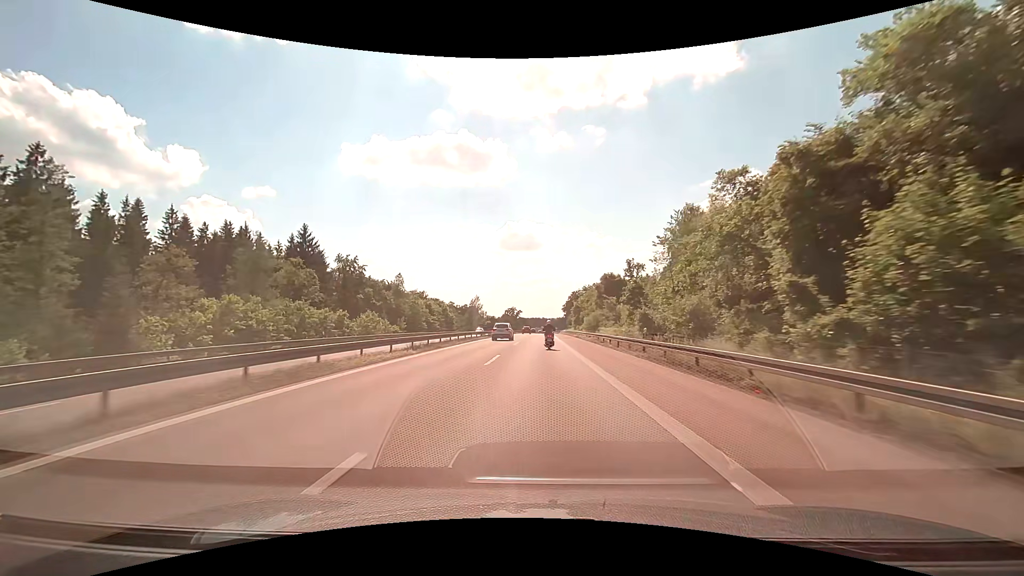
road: motorway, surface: asphalt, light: Day
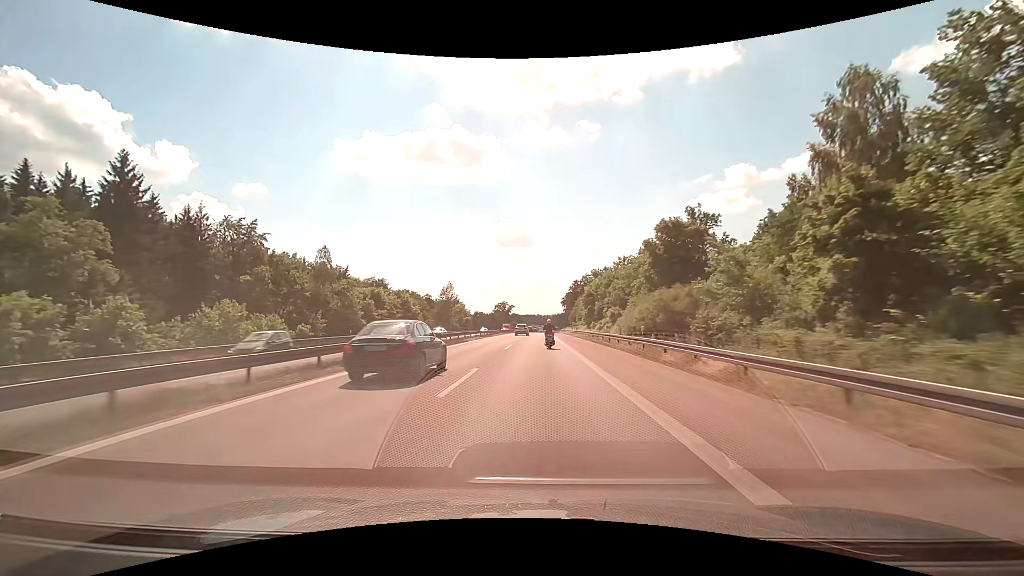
(+0.3, +43.7) m; +1°
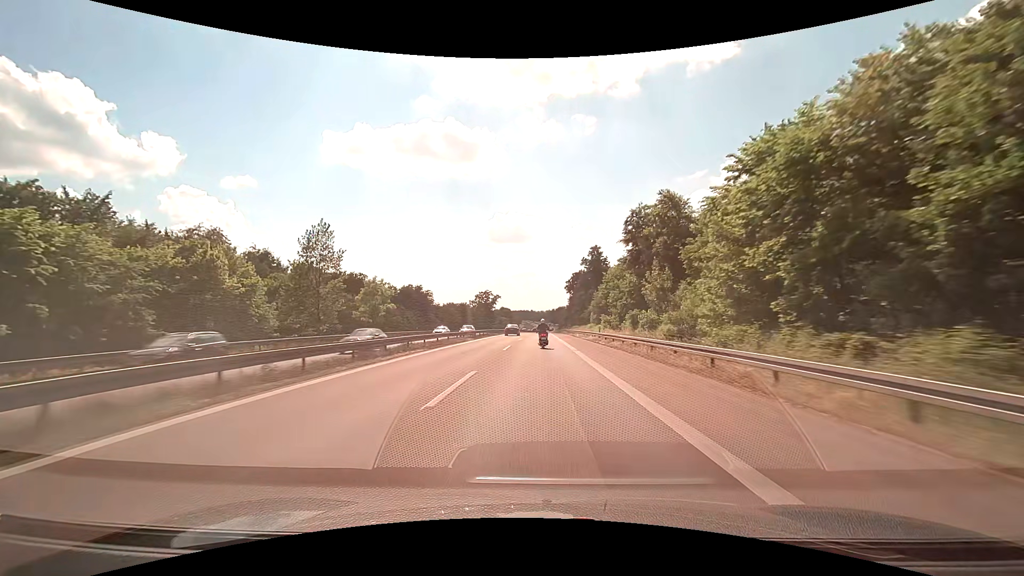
(+0.2, +73.2) m; +1°
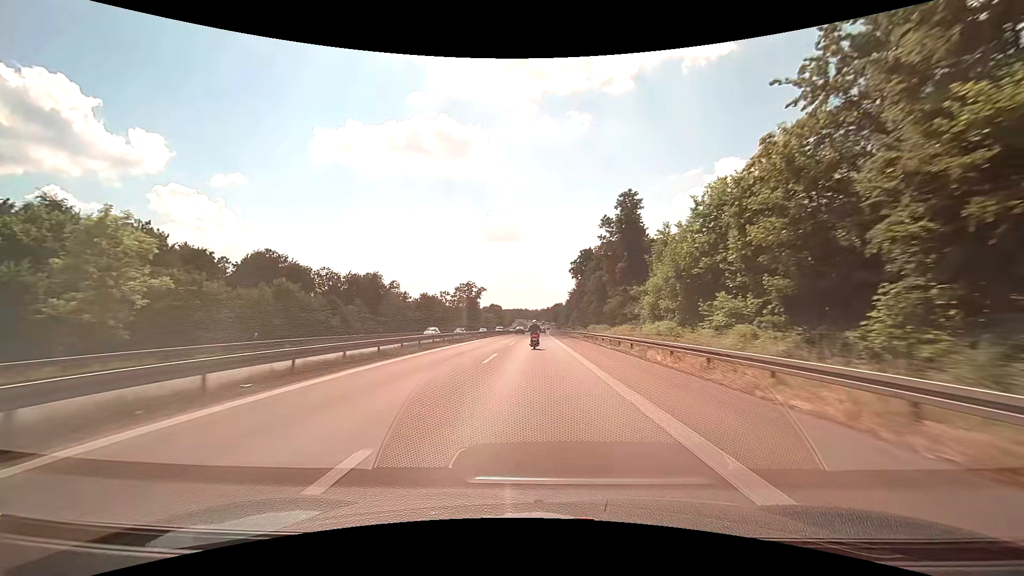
(+0.1, +44.4) m; +1°
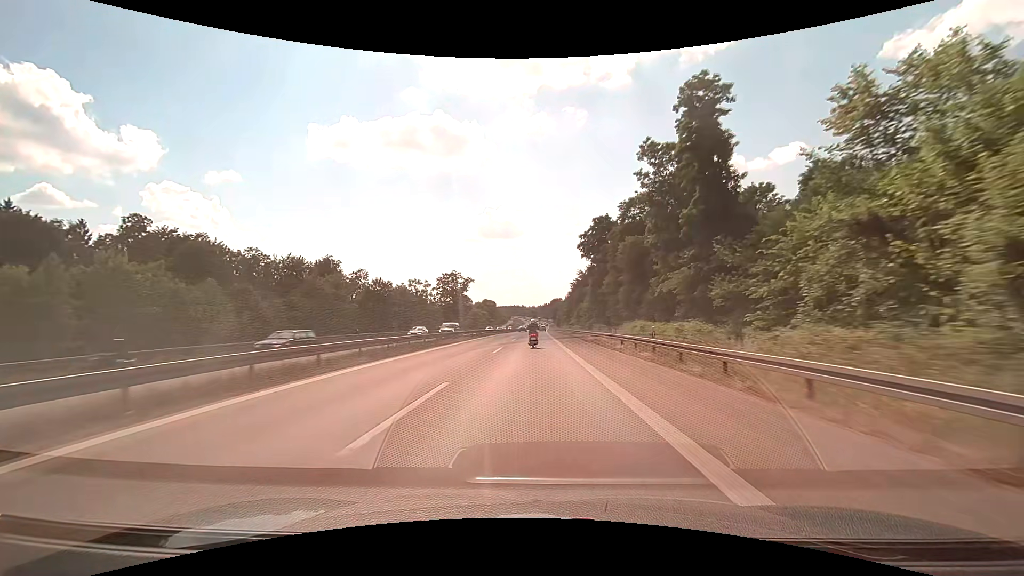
(+0.1, +29.8) m; 0°
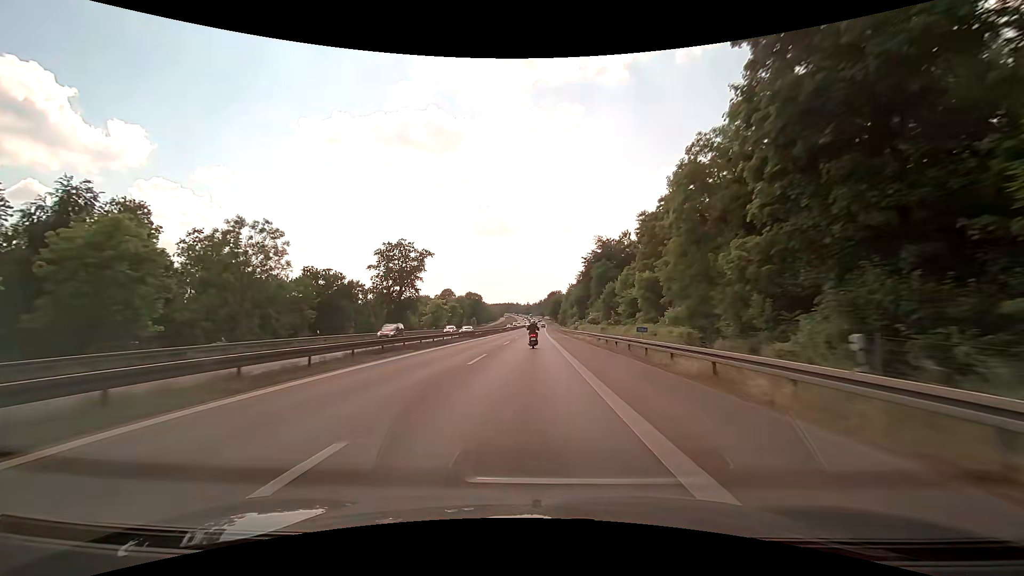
(+0.2, +60.1) m; +1°
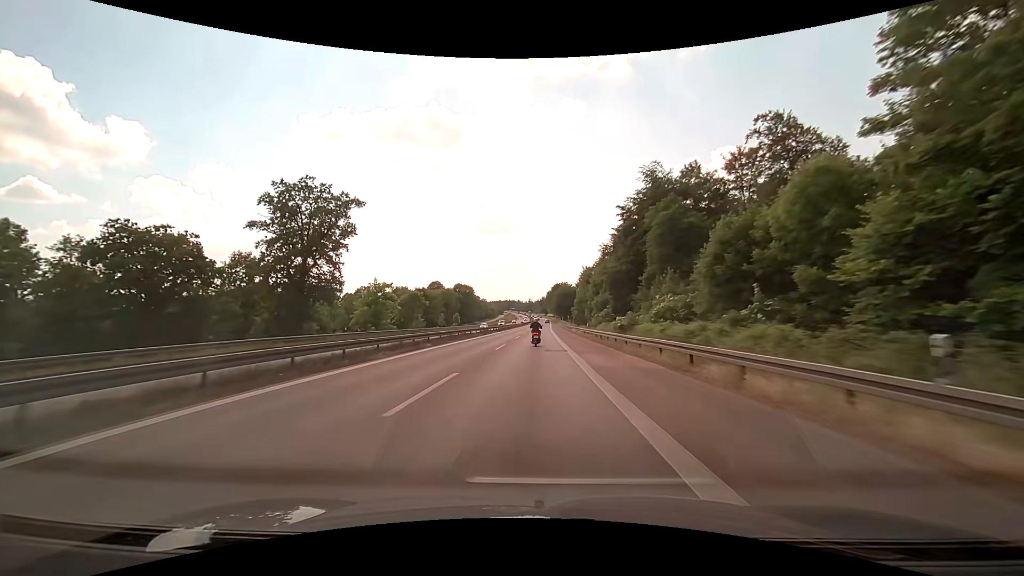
(0.0, +45.5) m; 0°
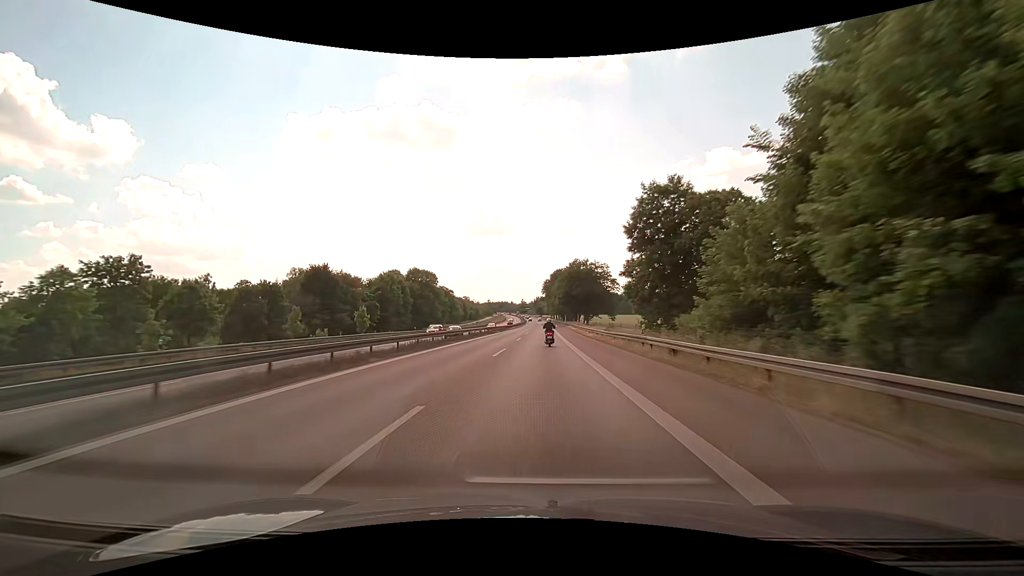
(+0.4, +76.4) m; +1°
(0, +10) (0, +20) (0, +30) (0, +40) (0, +50) (0, +60) (+1, +70) (+1, +80) (+1, +90) (+1, +100) m
